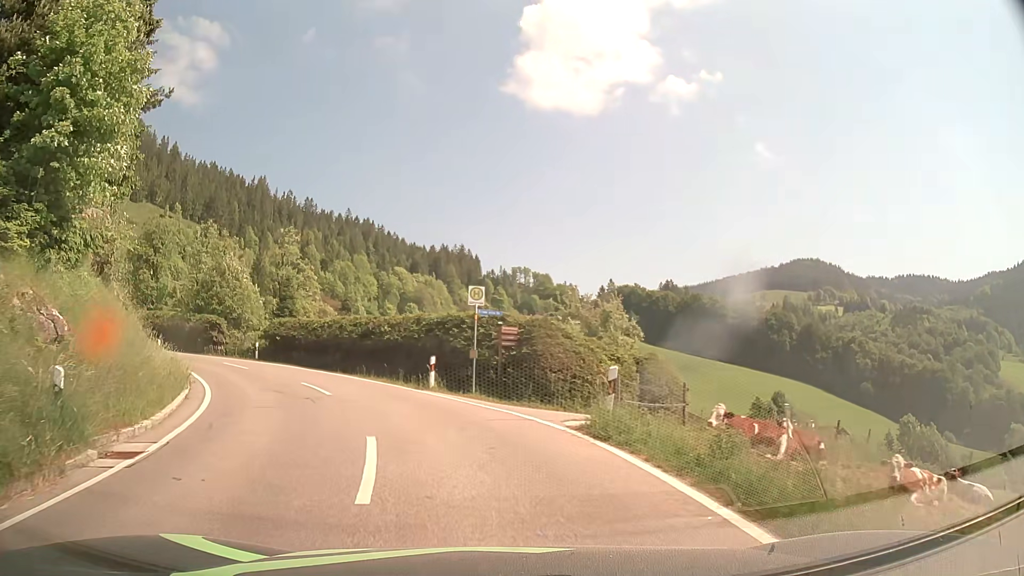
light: Day
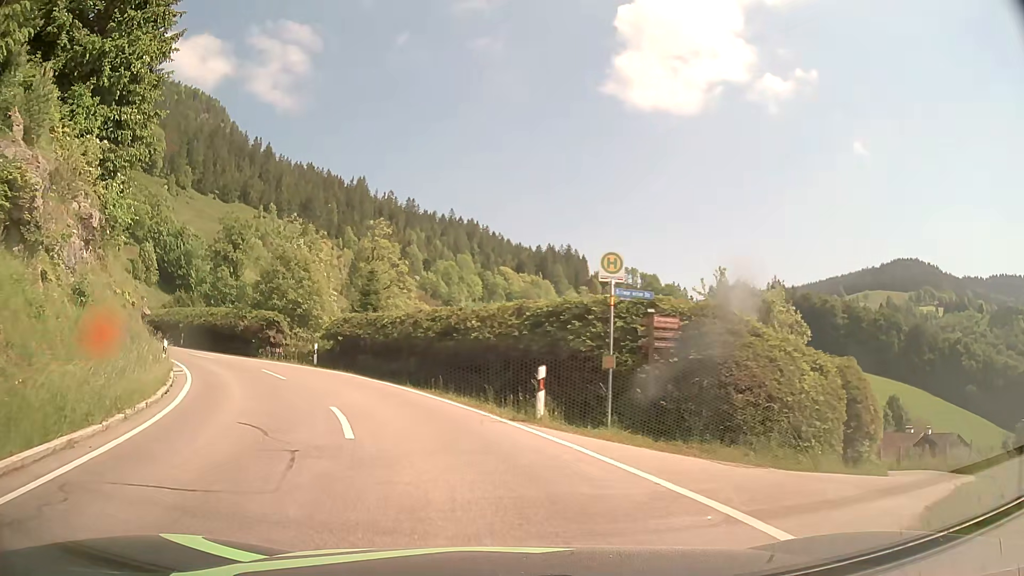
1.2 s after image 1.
(-0.6, +8.3) m; -8°
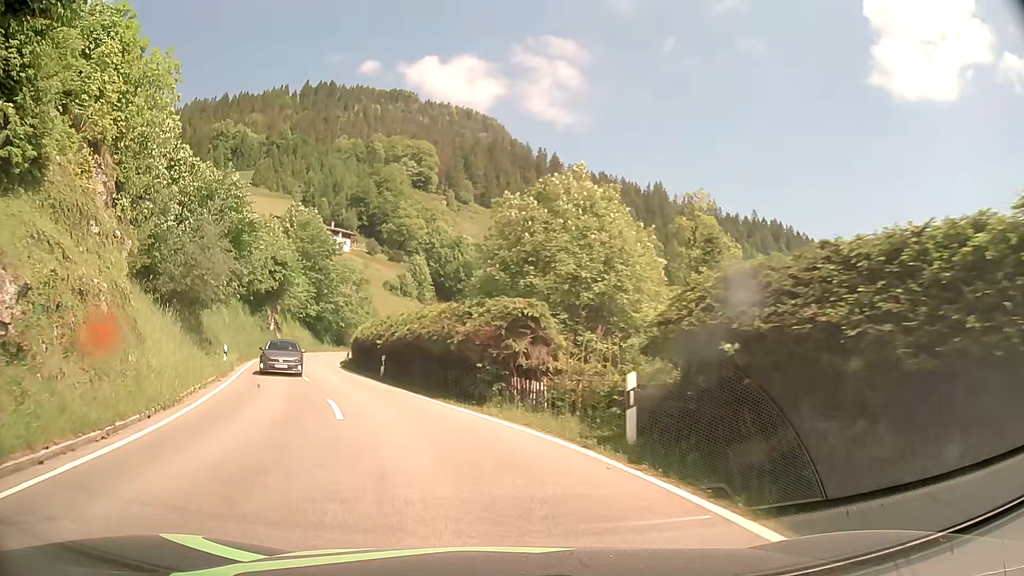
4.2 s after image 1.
(-5.7, +21.5) m; -26°
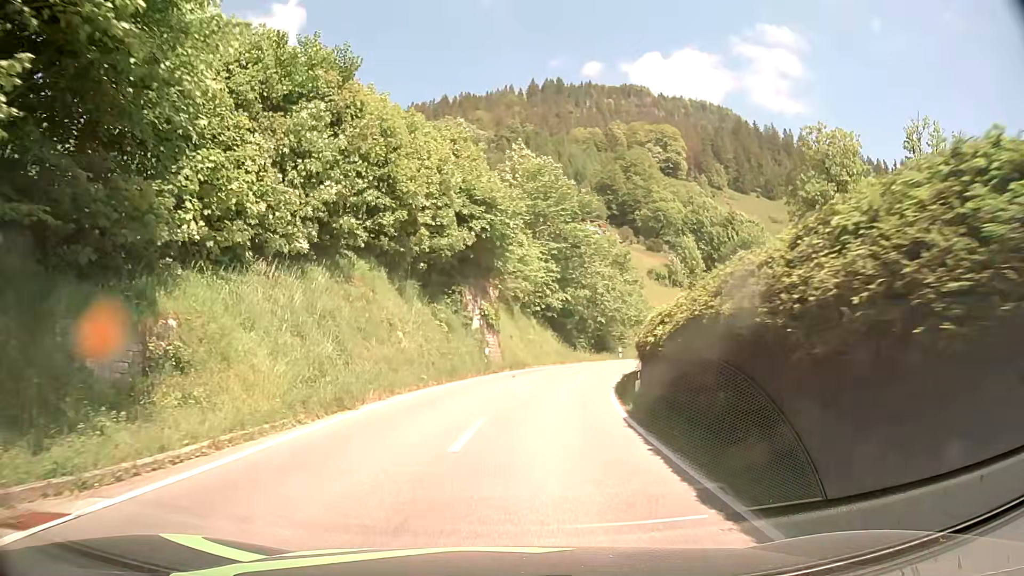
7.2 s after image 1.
(-7.3, +27.3) m; -23°
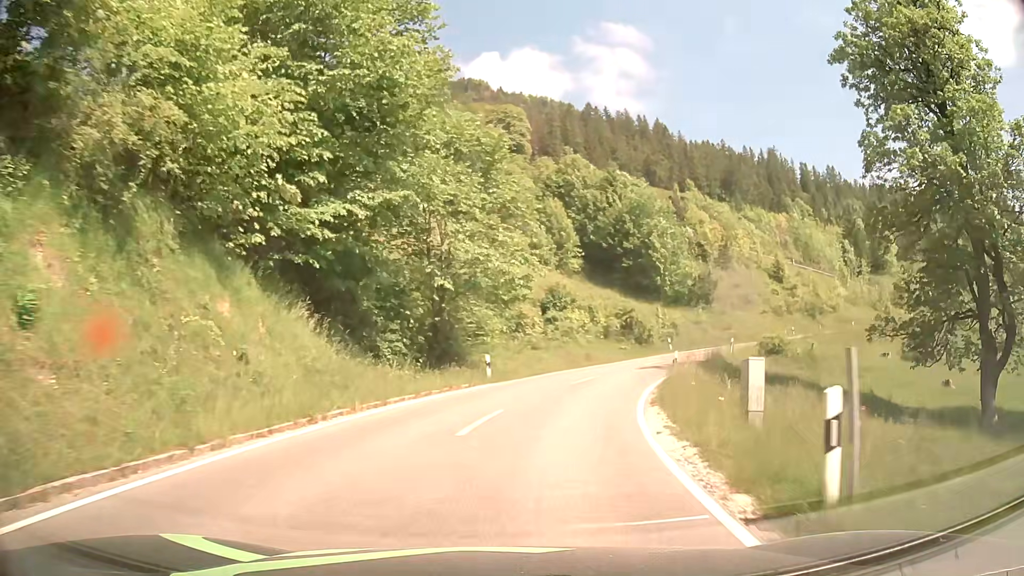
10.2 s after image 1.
(+4.0, +34.0) m; +14°
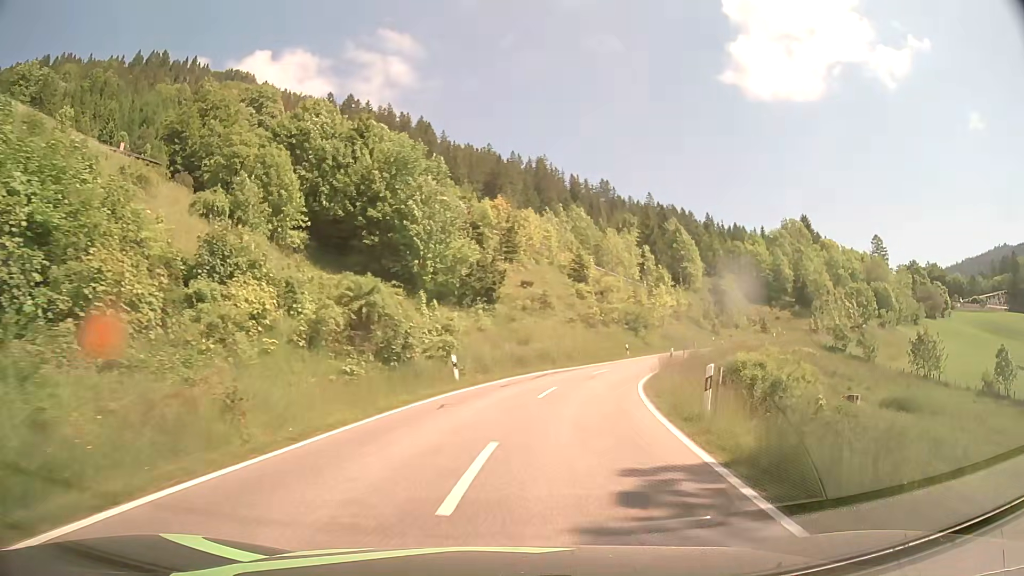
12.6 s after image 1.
(+4.9, +27.7) m; +23°
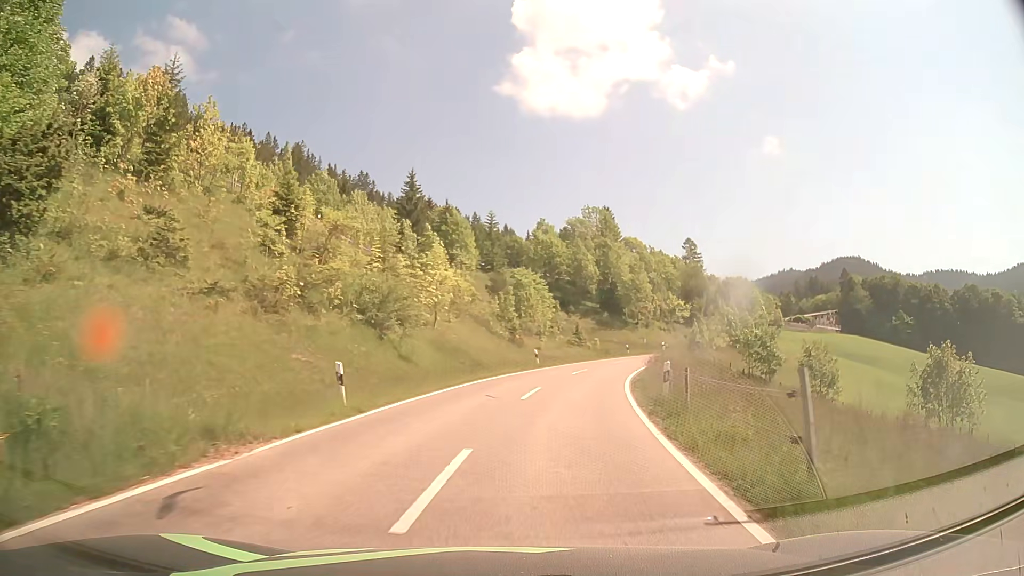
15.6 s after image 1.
(+6.7, +35.4) m; +21°
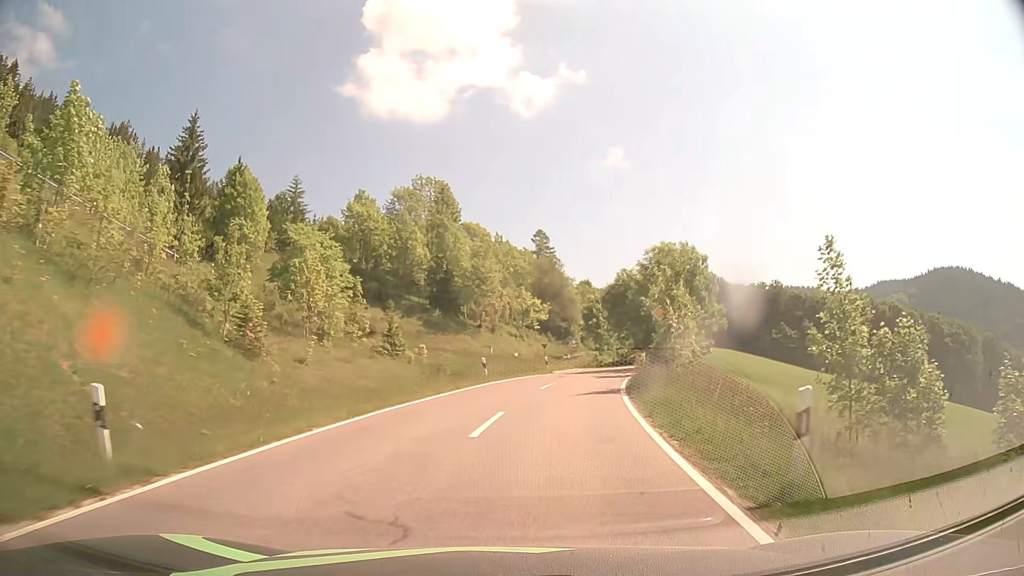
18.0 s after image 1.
(+4.0, +30.2) m; +15°
